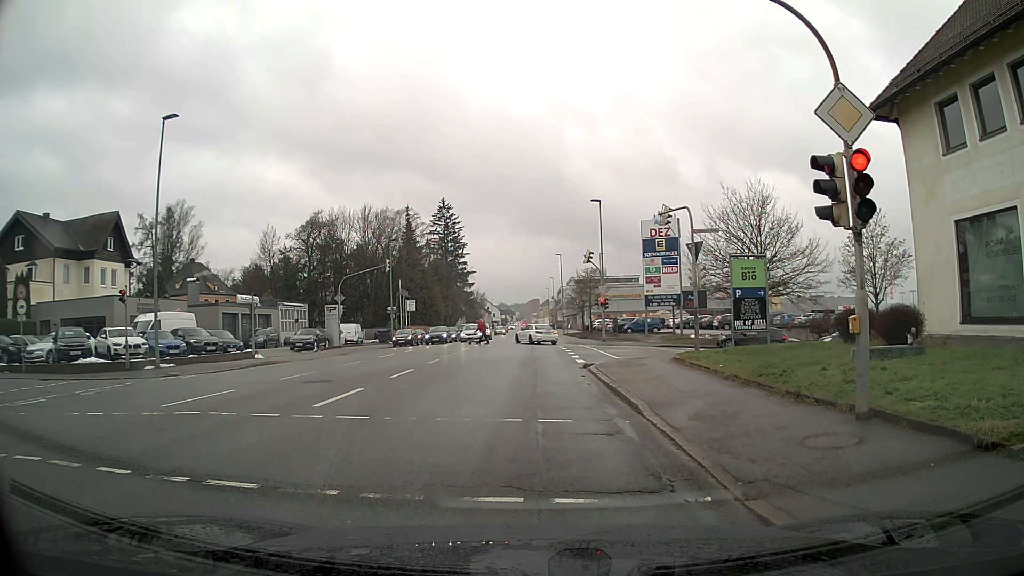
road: tertiary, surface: asphalt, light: Day
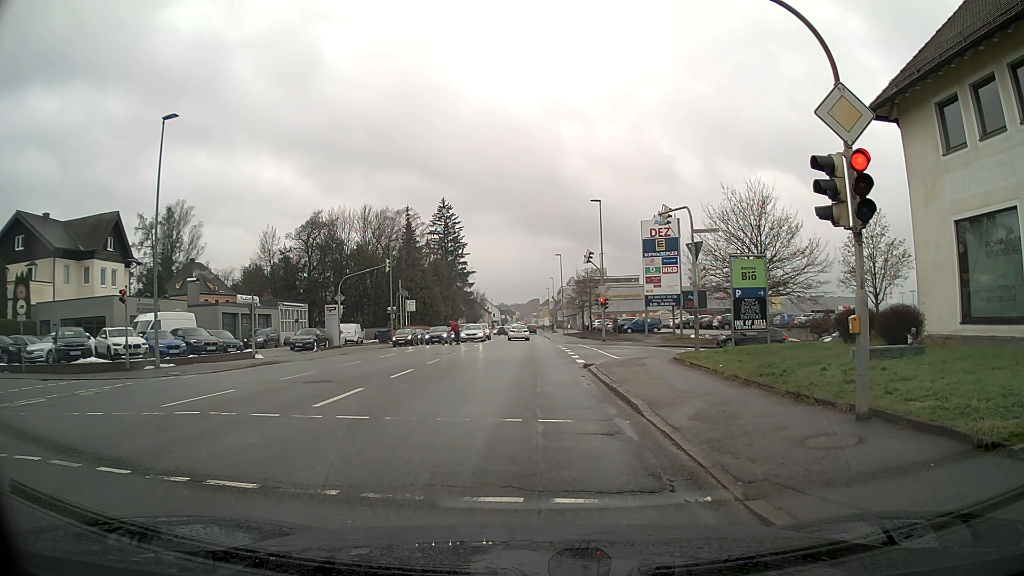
(0.0, 0.0) m; 0°
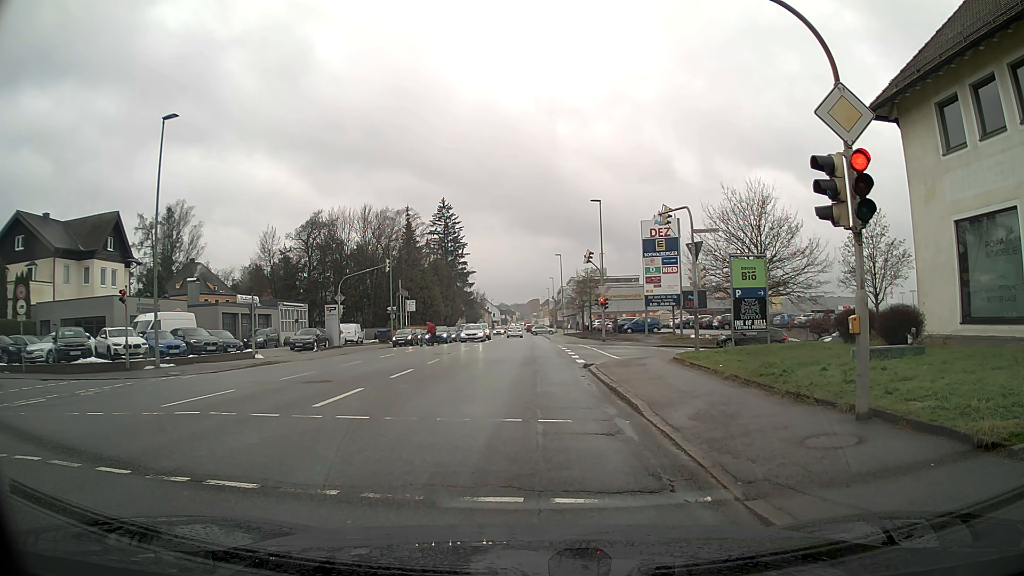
(0.0, 0.0) m; 0°
(0, +10) (0, +20) (+4, +29) (+13, +31) (+23, +31) (+33, +32) (+43, +33) (+53, +35) (+62, +38) (+69, +46) m
